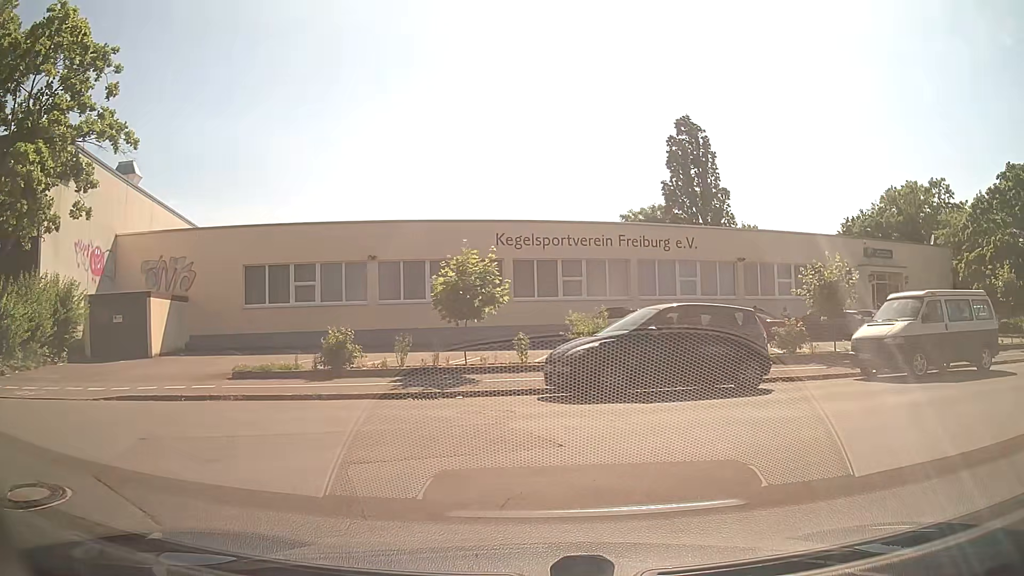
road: residential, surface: asphalt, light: Day
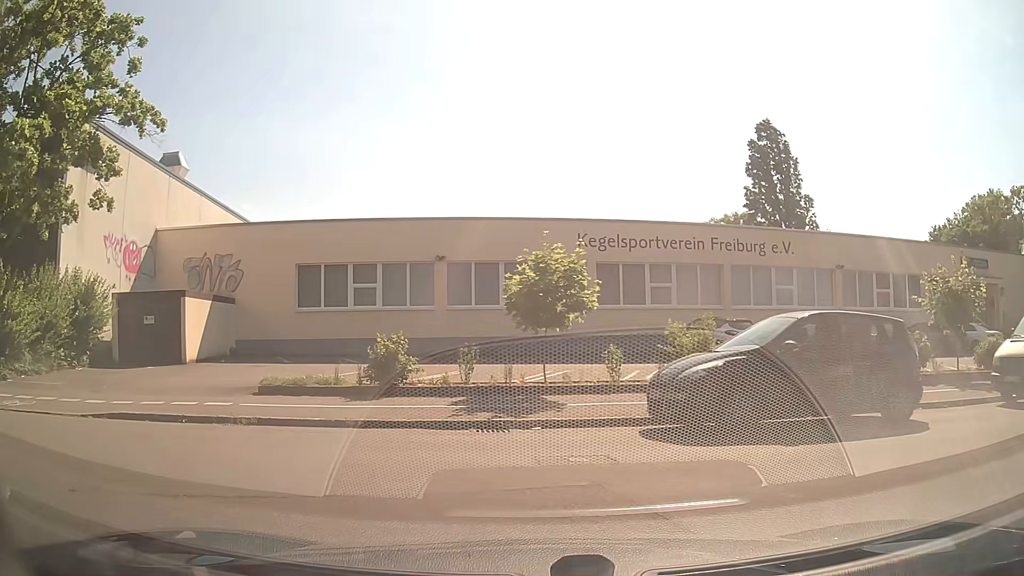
(-0.1, +2.8) m; -8°
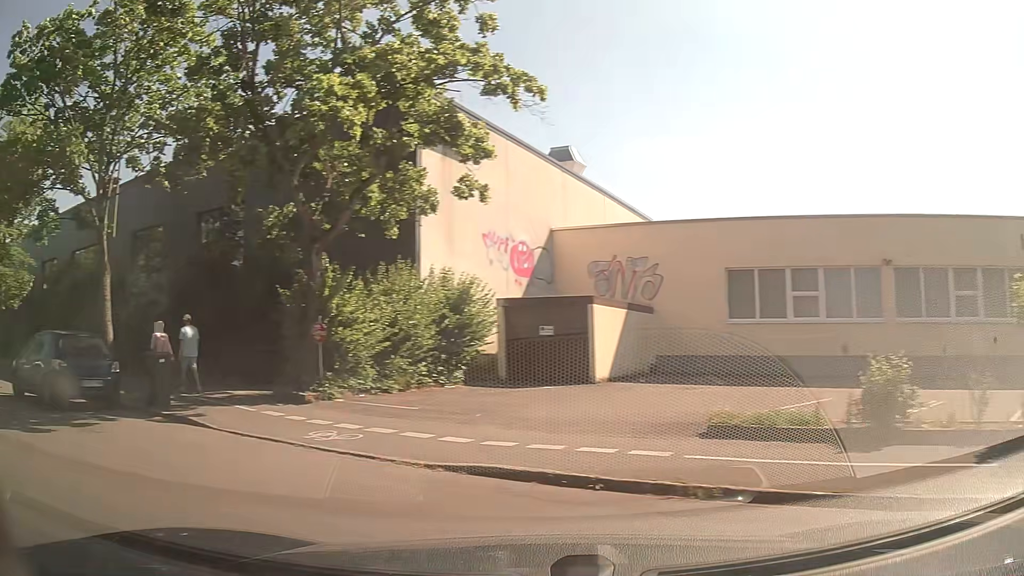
(-1.2, +4.0) m; -34°
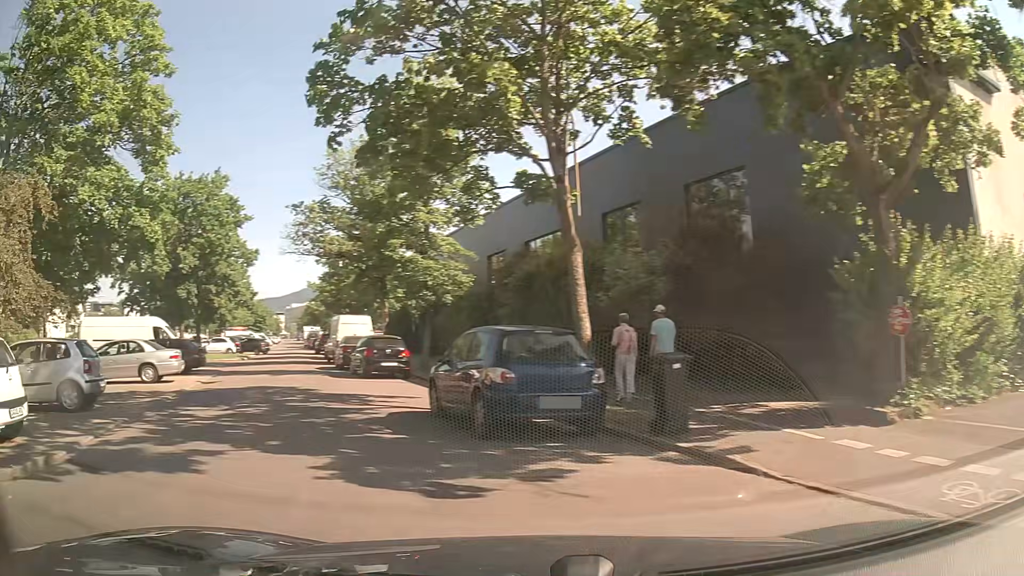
(-1.9, +4.2) m; -43°
(-2, +10) (-6, +19) (-9, +29) (-12, +38) (-15, +48) (-18, +57) (-21, +67) (-24, +76) (-27, +86) (-30, +95) m
